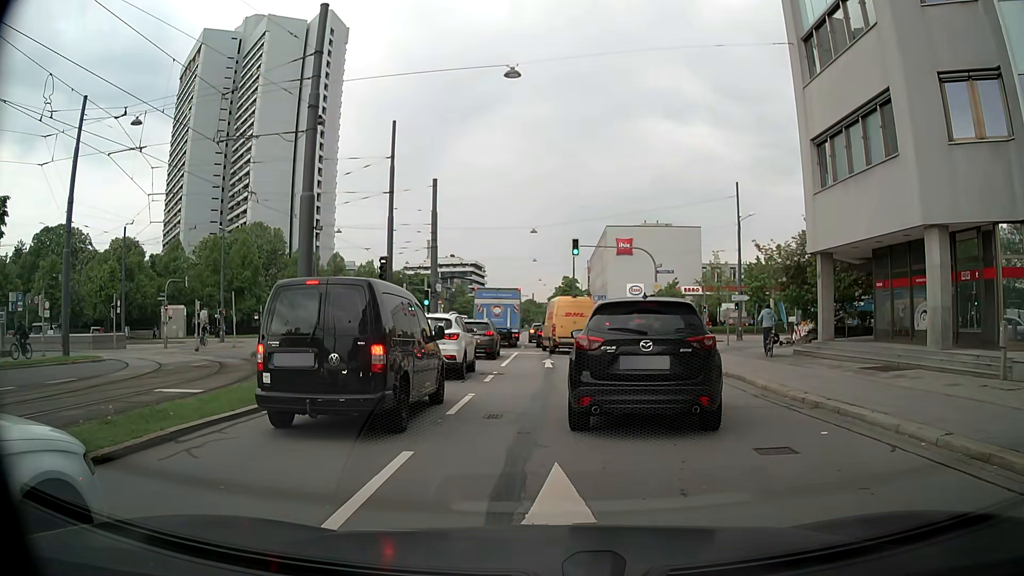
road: secondary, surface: asphalt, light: Day
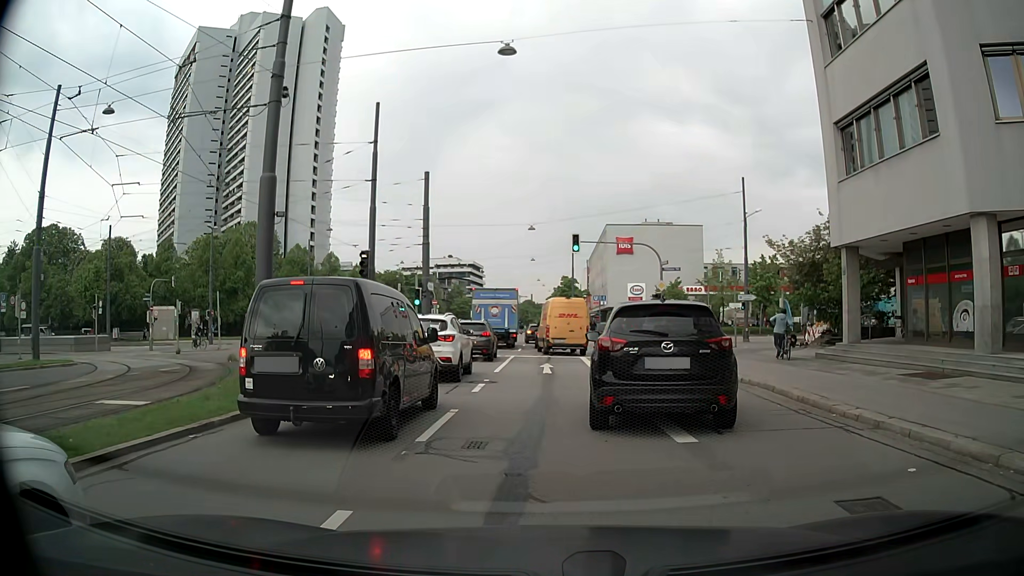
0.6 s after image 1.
(-0.1, +2.3) m; -1°
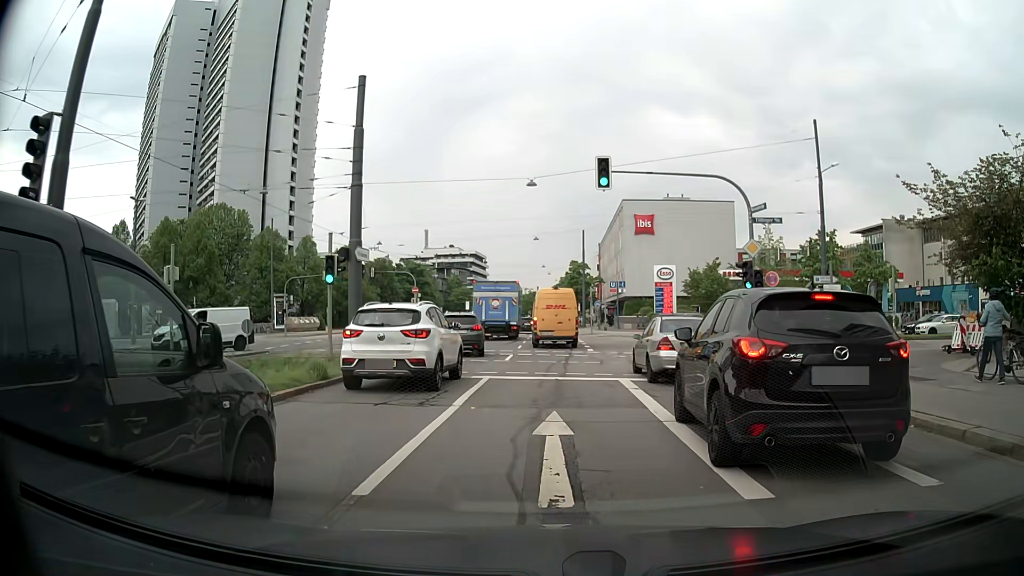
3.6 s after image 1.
(-0.2, +14.8) m; -2°
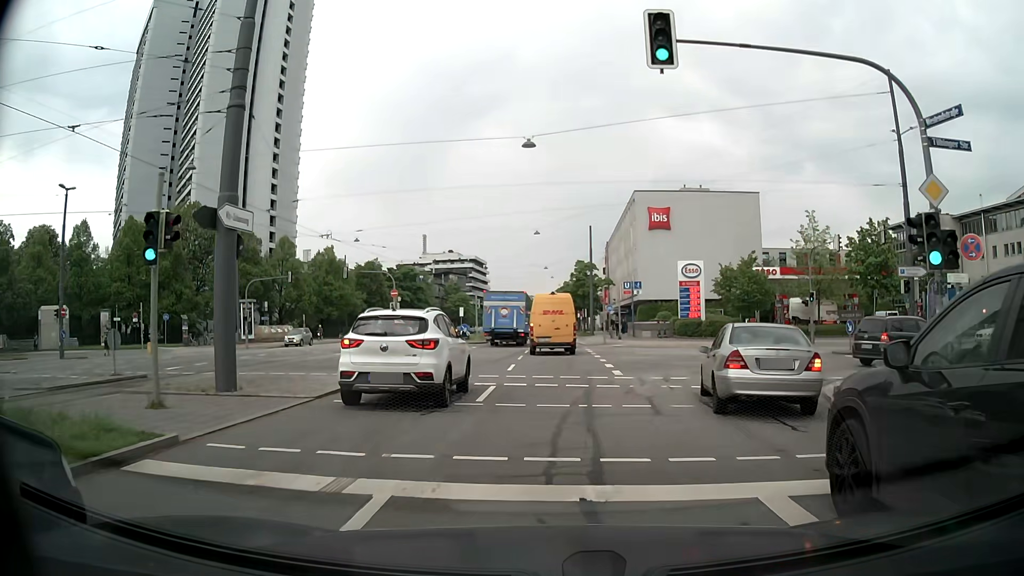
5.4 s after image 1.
(0.0, +10.0) m; 0°
(0, +10) (0, +20) (0, +30) (0, +40) (0, +50) (+1, +60) (+1, +70) (+1, +80) (+1, +90) (+1, +100) m
